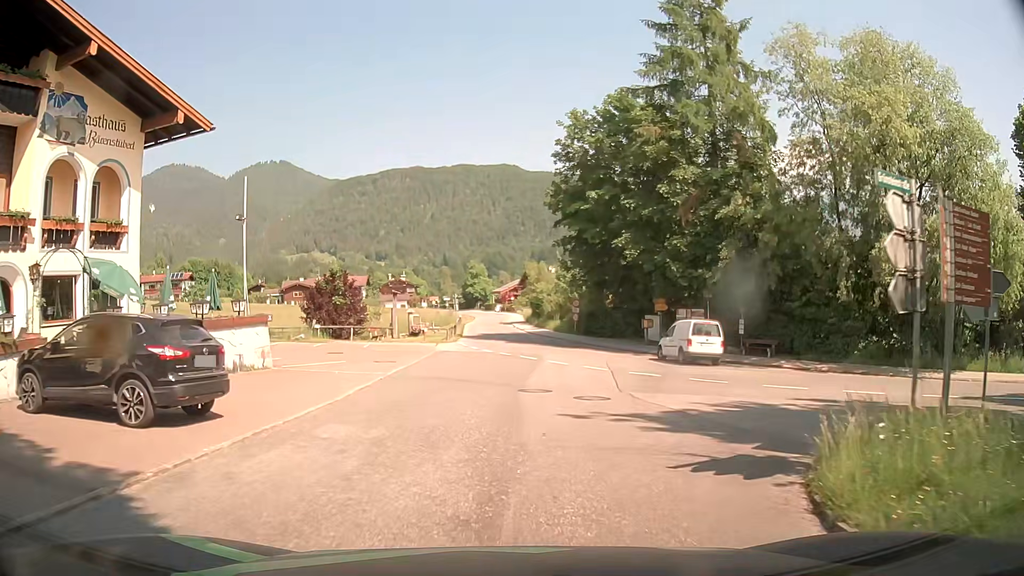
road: tertiary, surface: asphalt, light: Day
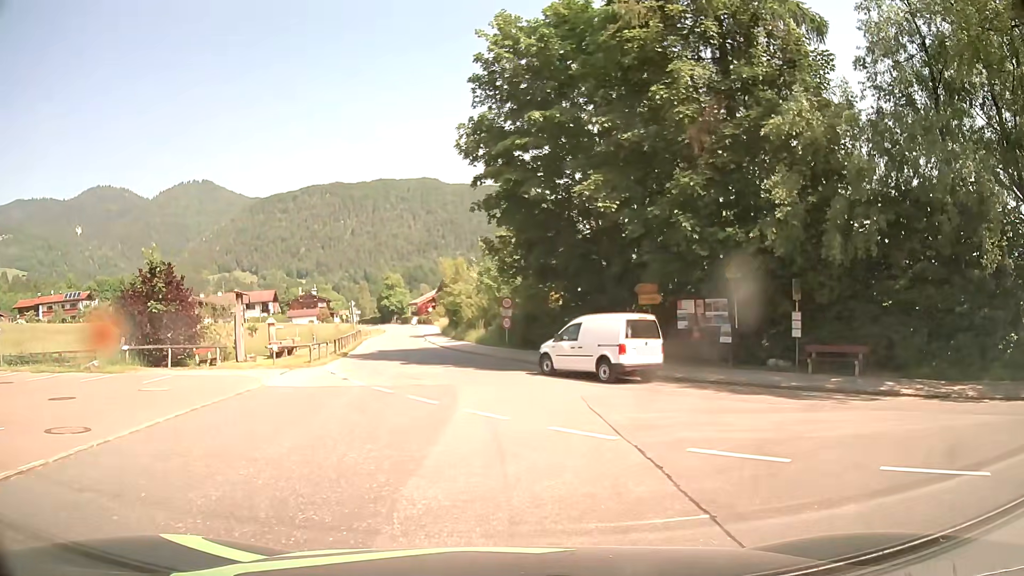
(+0.7, +14.3) m; +6°
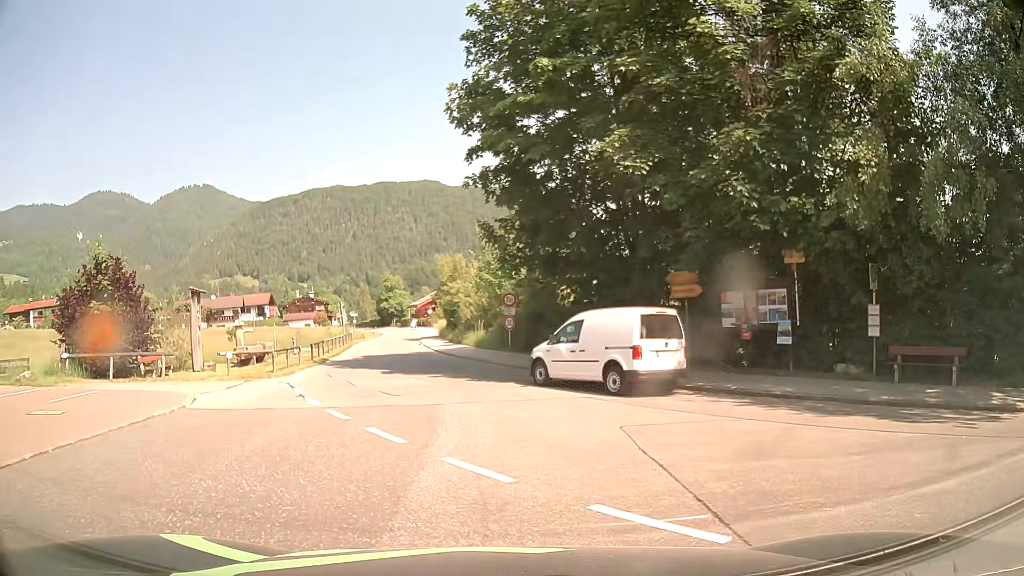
(0.0, +4.4) m; +1°
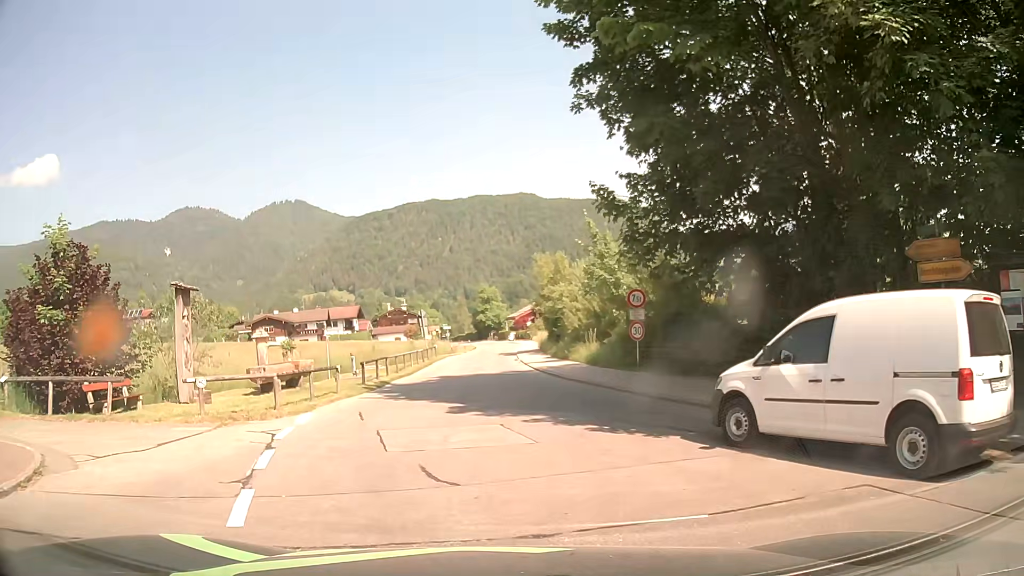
(-0.7, +8.4) m; -9°
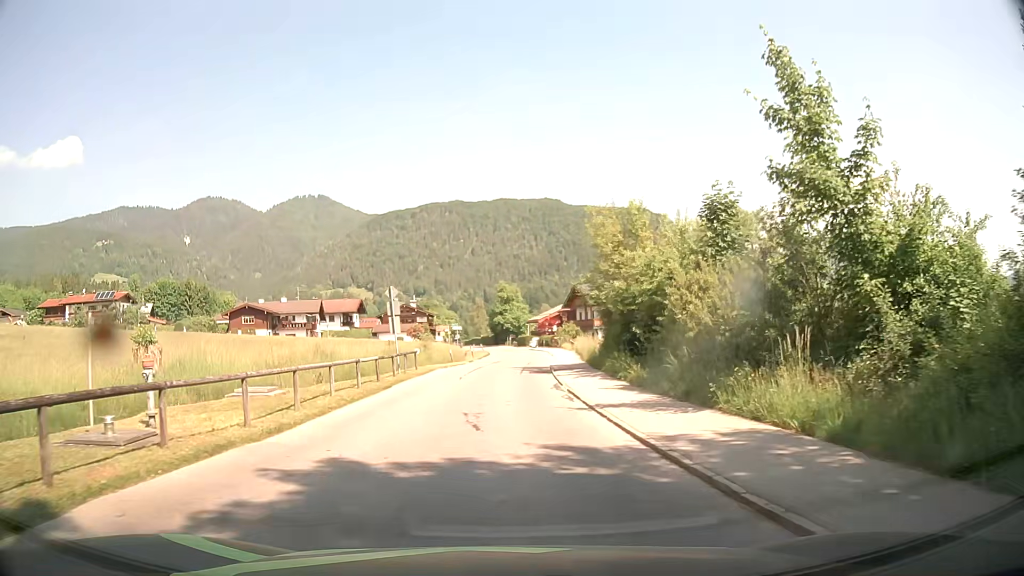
(-0.6, +19.1) m; -2°
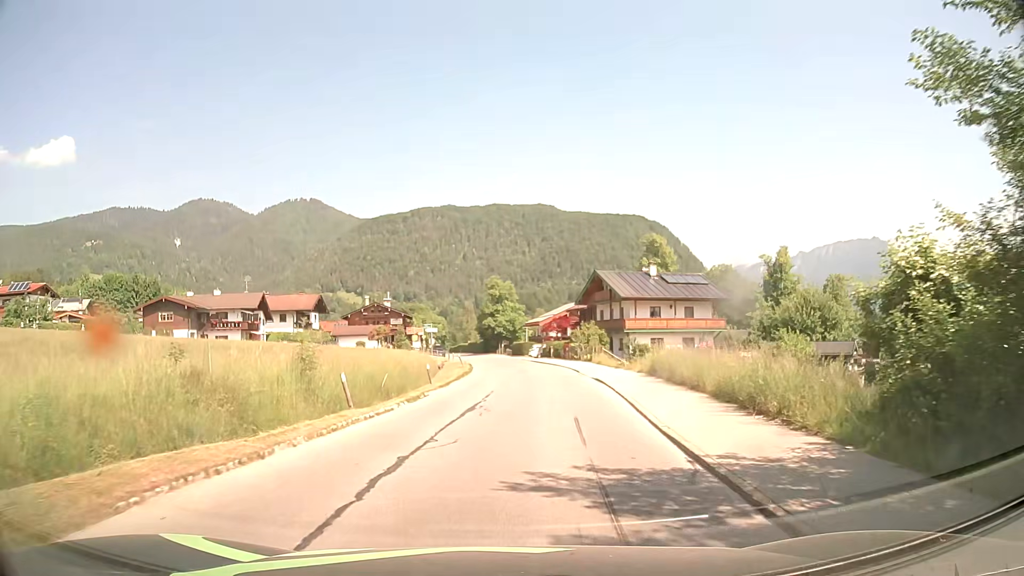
(-0.4, +25.5) m; 0°
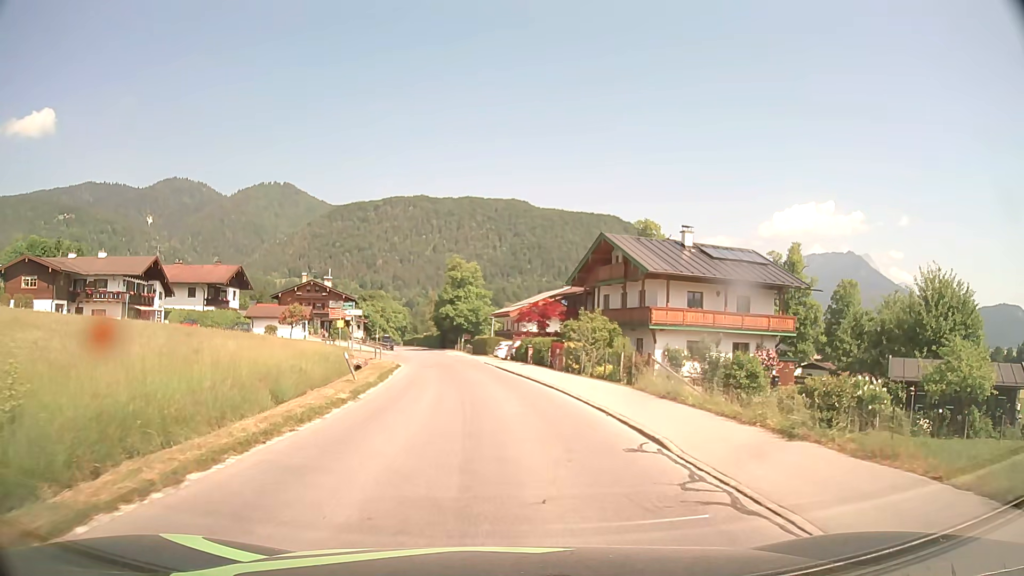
(+0.7, +22.0) m; +3°
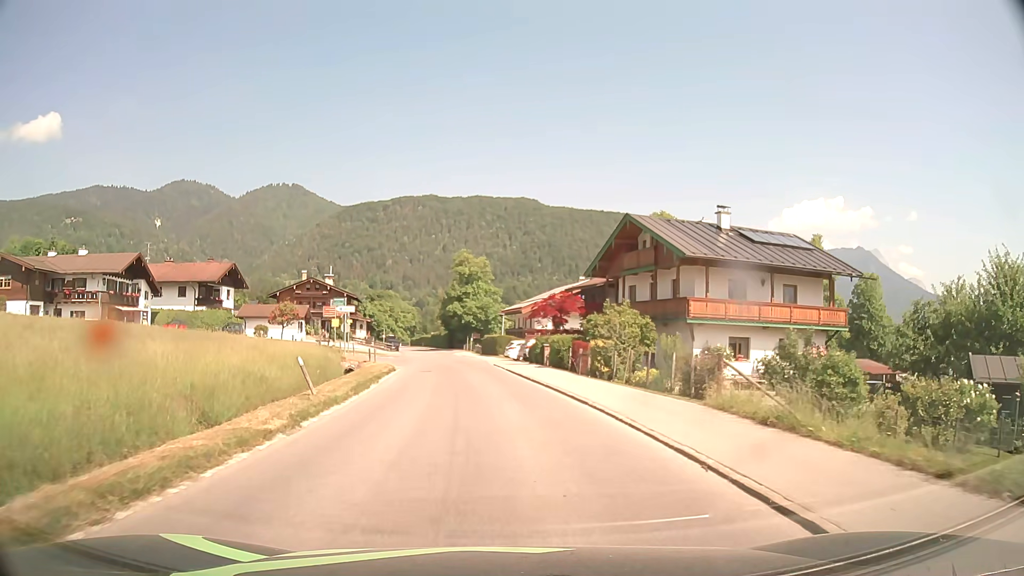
(0.0, +5.5) m; -1°
(0, +10) (-1, +20) (-2, +30) (-3, +40) (-4, +50) (-5, +60) (-6, +70) (-8, +80) (-10, +89) (-12, +99) m
